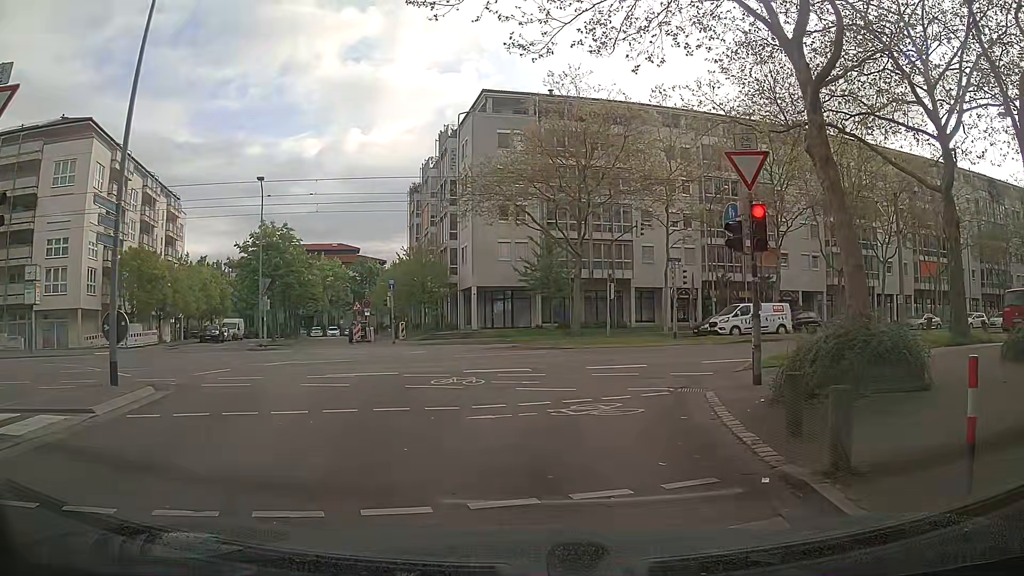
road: residential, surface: asphalt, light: Day
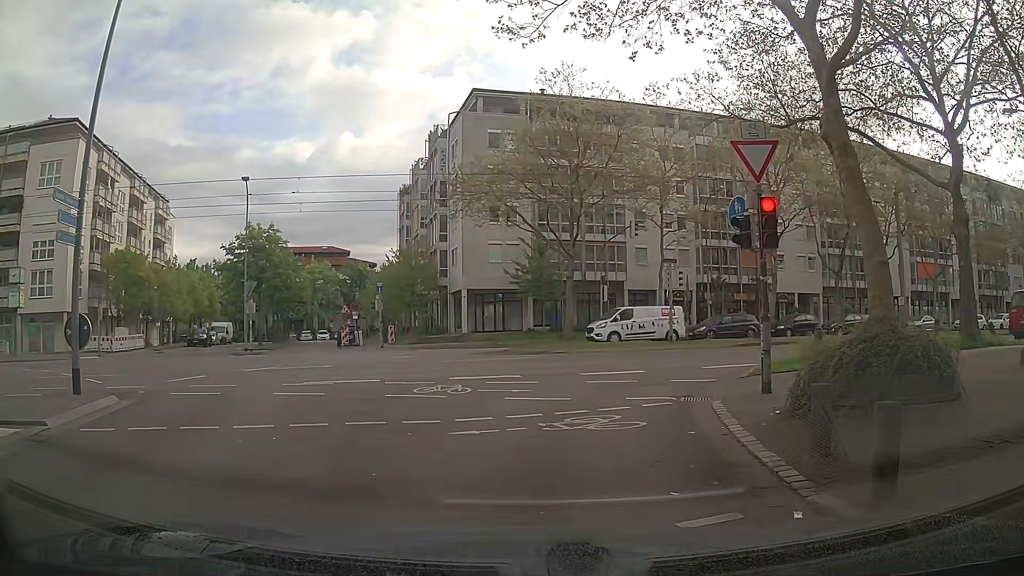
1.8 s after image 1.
(0.0, +0.9) m; 0°
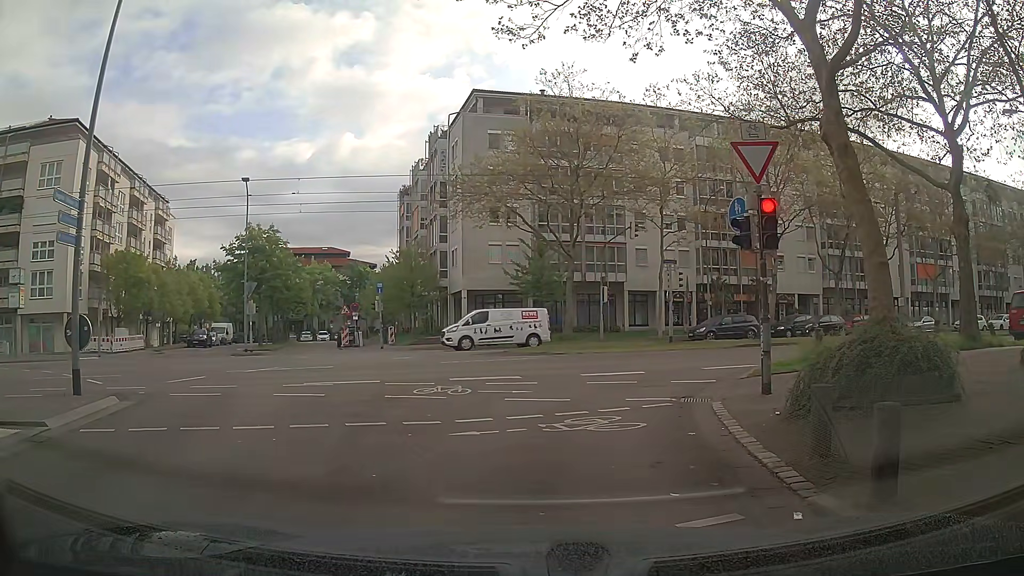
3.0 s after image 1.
(0.0, 0.0) m; 0°
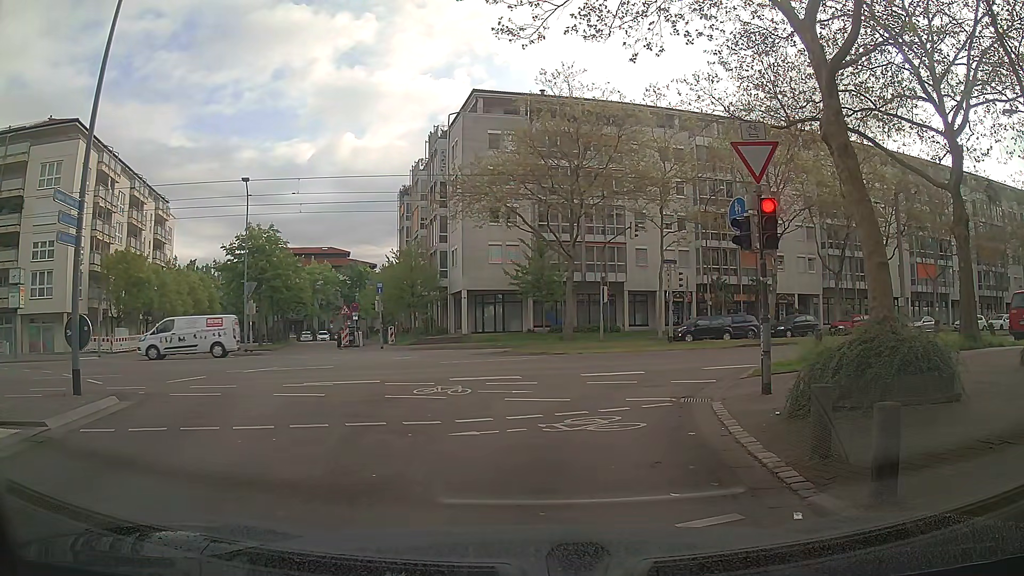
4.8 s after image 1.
(0.0, 0.0) m; 0°
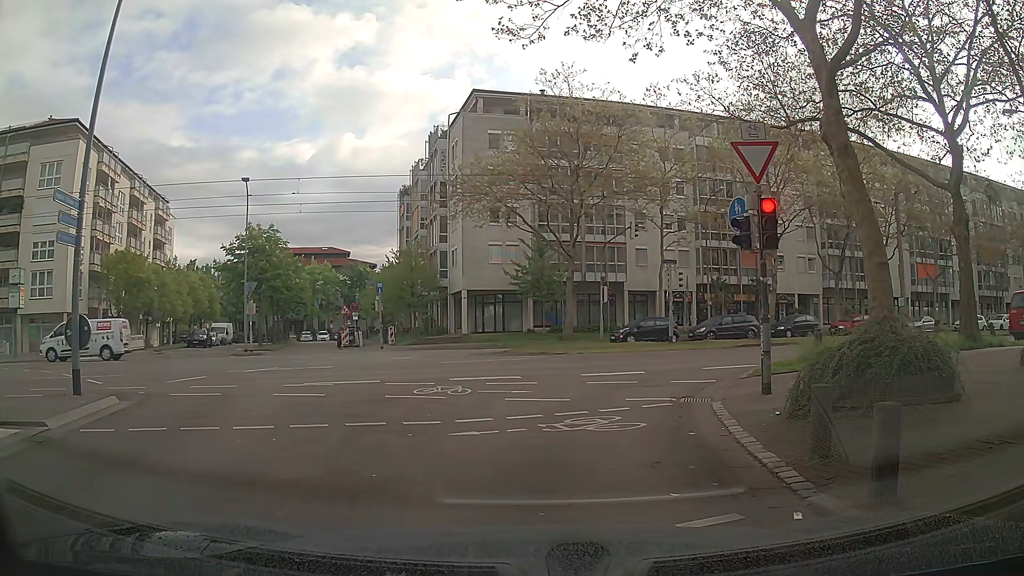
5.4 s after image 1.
(0.0, 0.0) m; 0°
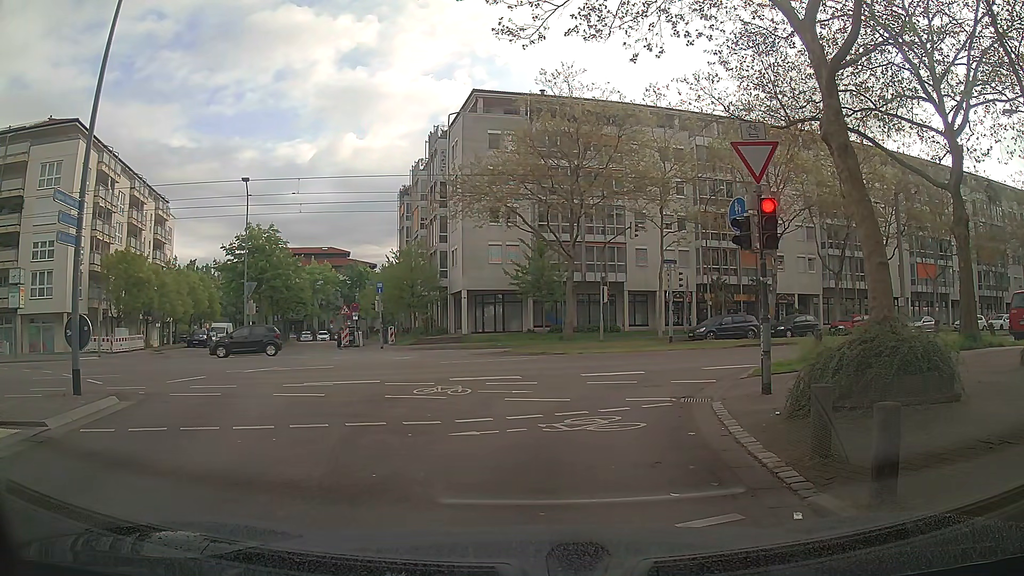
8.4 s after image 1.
(0.0, 0.0) m; 0°
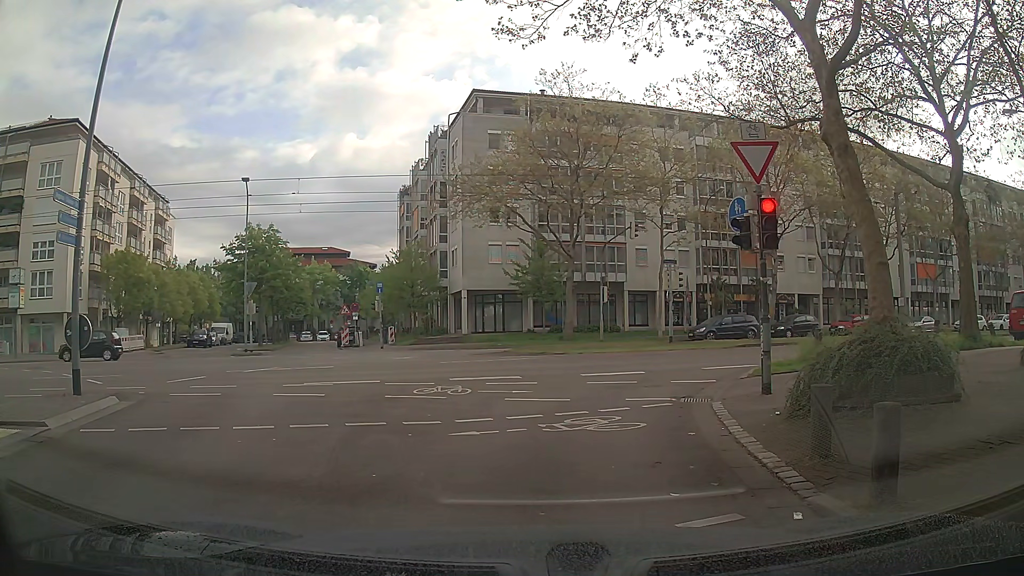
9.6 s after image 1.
(0.0, 0.0) m; 0°
